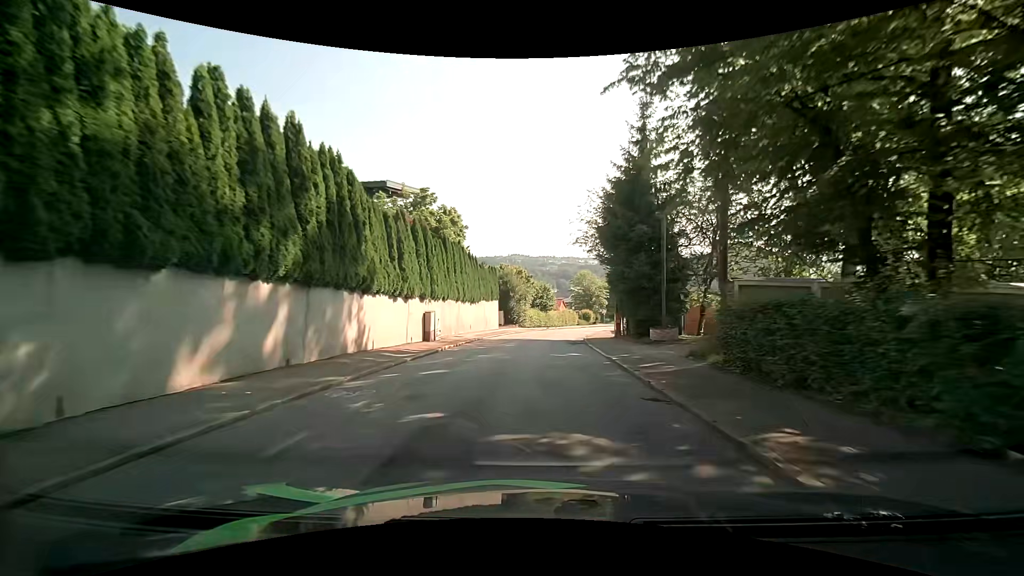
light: Day
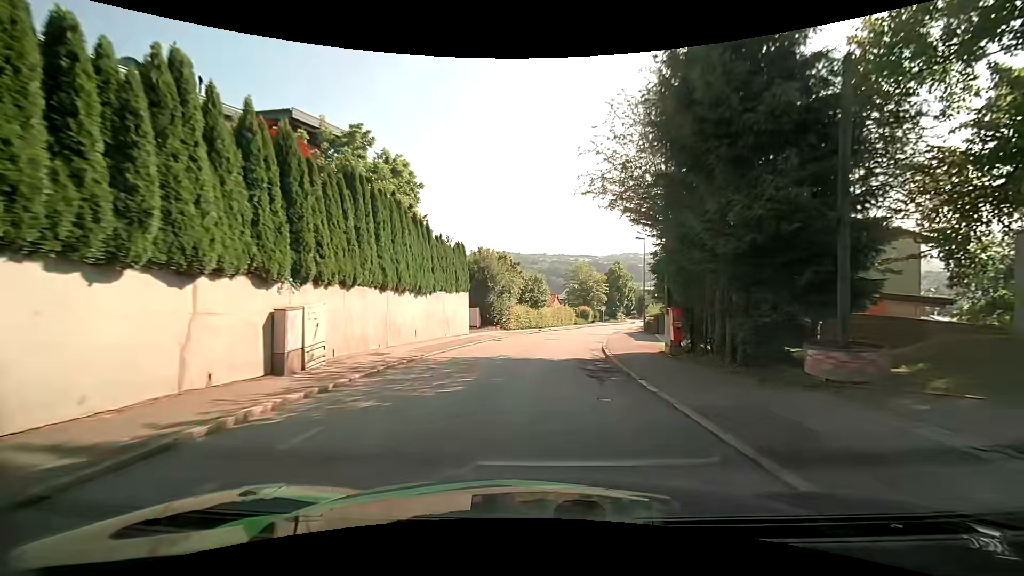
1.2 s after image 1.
(+0.2, +13.6) m; +1°
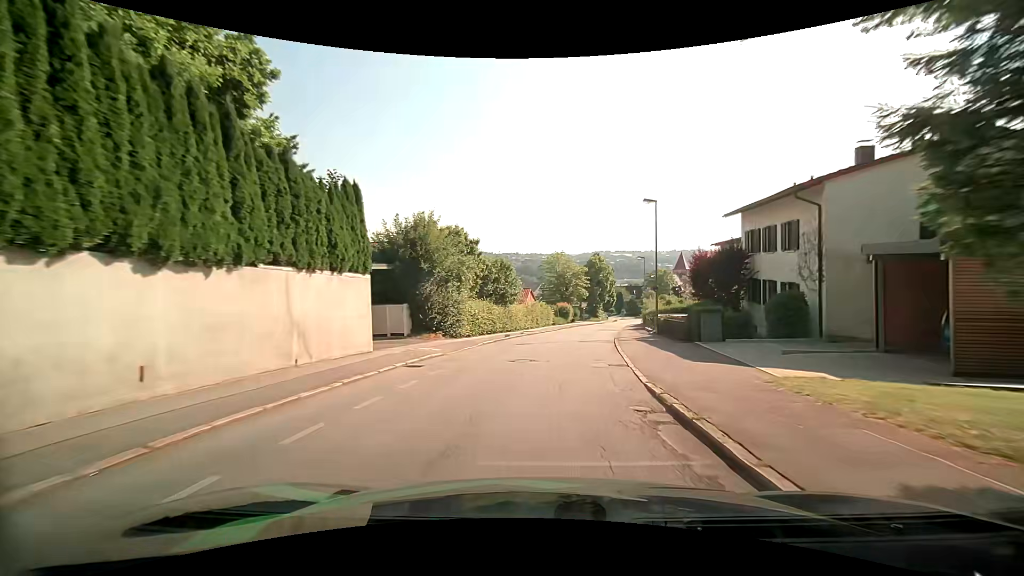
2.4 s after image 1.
(+0.3, +13.7) m; +3°
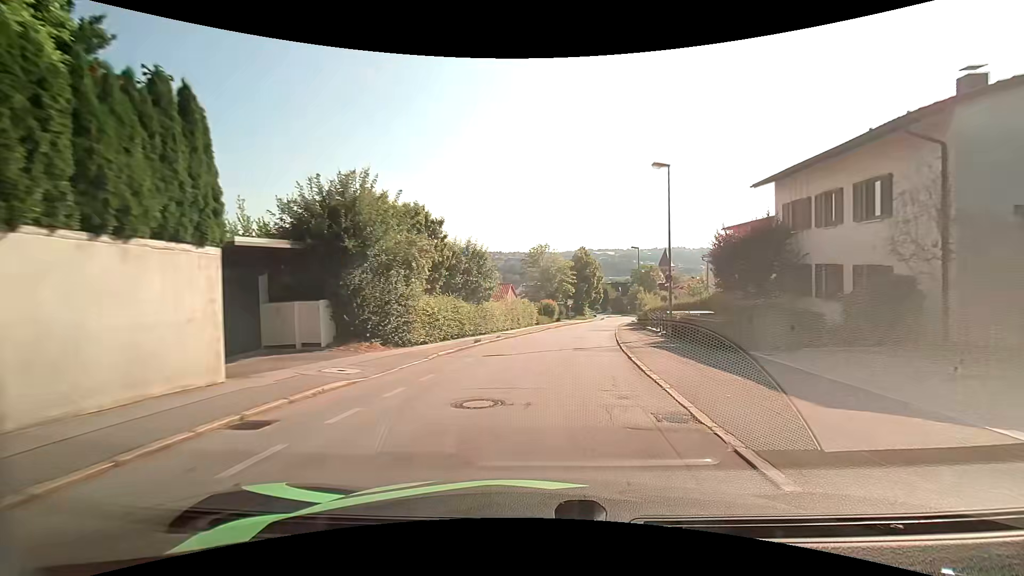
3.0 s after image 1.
(+0.1, +6.9) m; +2°
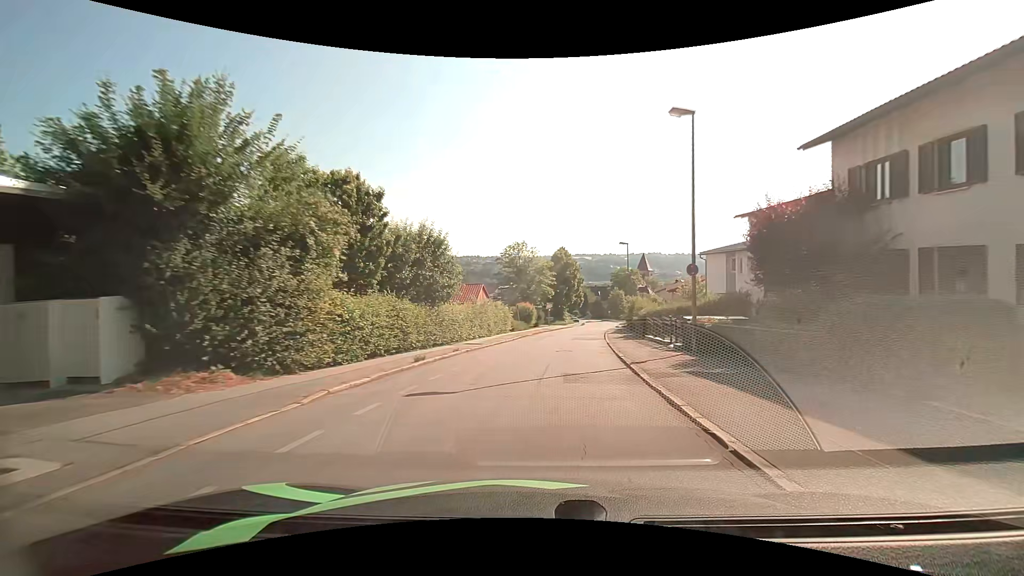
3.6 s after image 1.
(+0.1, +6.9) m; +3°
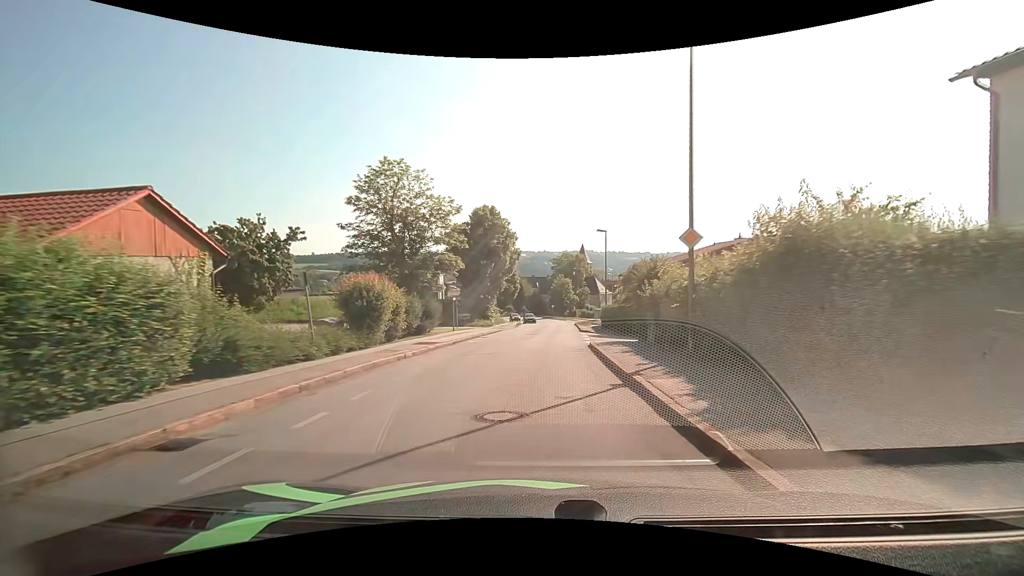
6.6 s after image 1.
(+2.6, +34.3) m; +7°
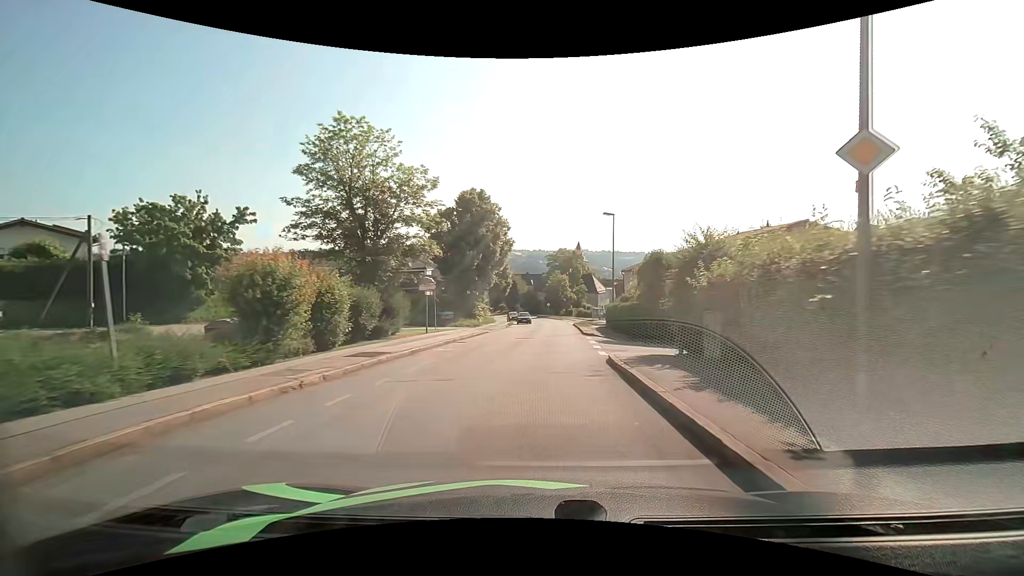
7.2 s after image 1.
(0.0, +6.8) m; 0°
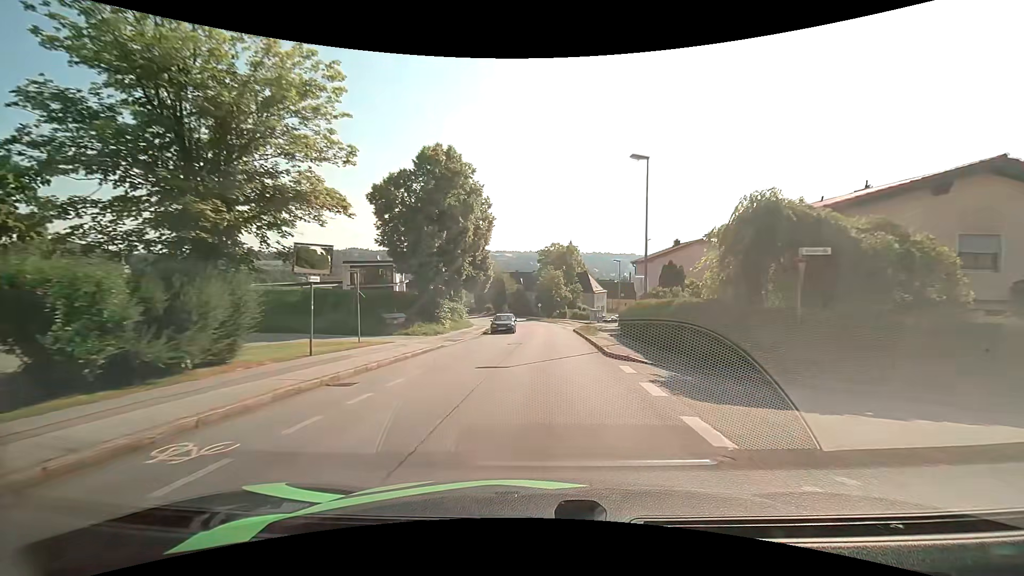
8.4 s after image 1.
(+0.2, +13.3) m; +1°
(0, +10) (0, +20) (+1, +30) (+1, +40) (+1, +50) (0, +60) (-1, +70) (-3, +80) (-6, +89) (-9, +99) m
